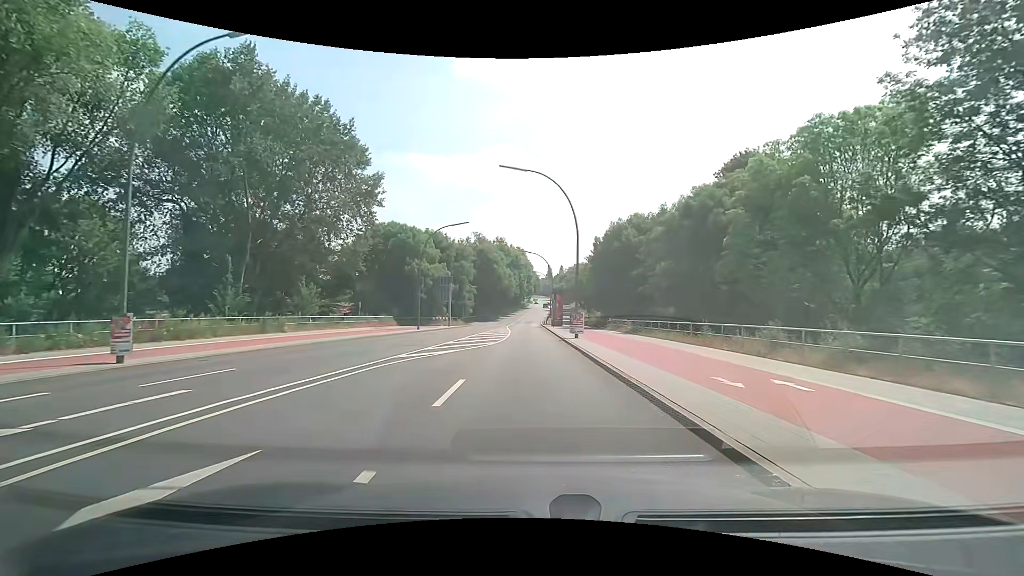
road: secondary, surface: asphalt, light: Day
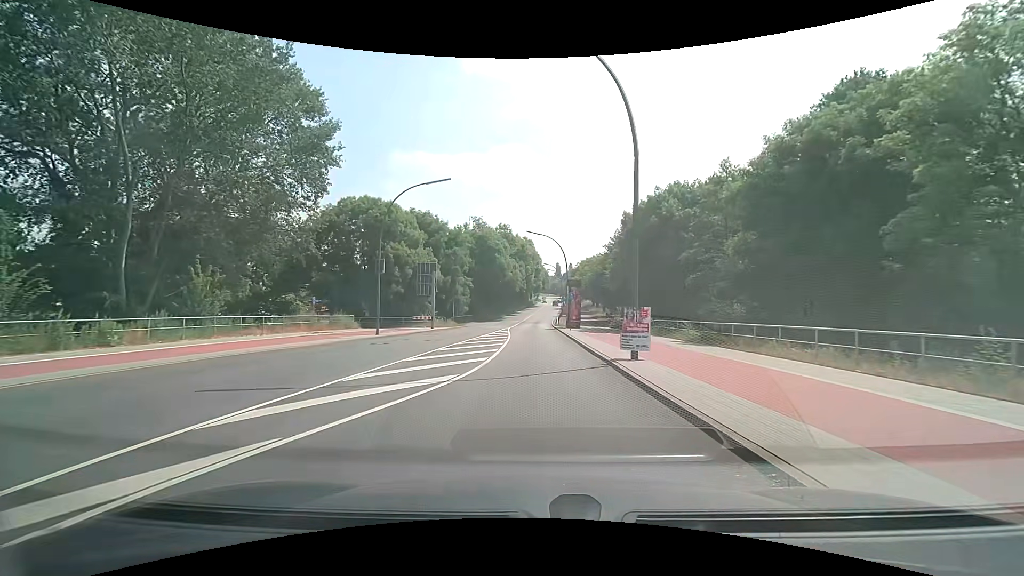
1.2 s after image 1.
(-0.1, +14.3) m; -1°
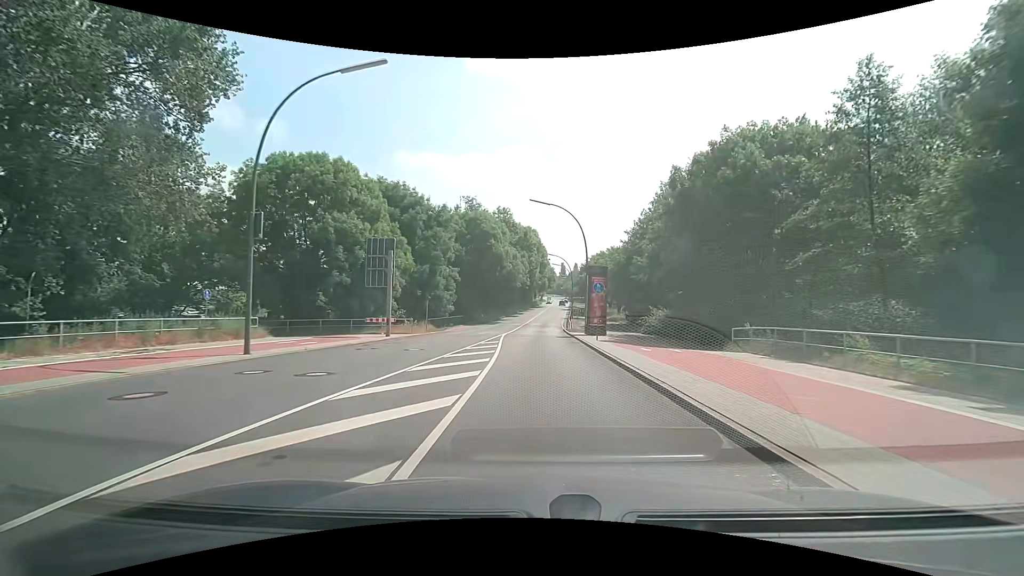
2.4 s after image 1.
(-0.1, +14.9) m; -1°
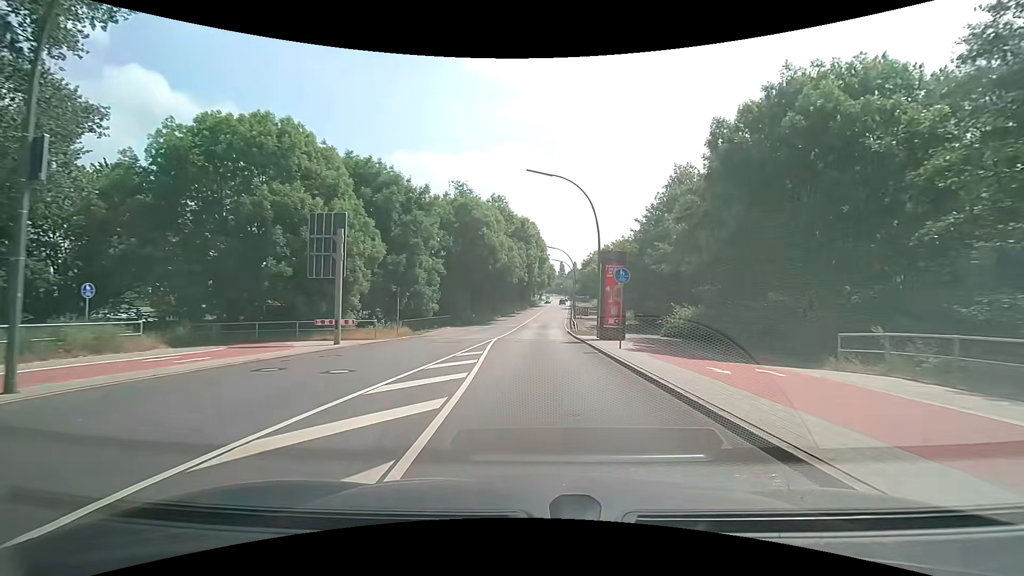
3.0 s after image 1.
(0.0, +7.6) m; 0°
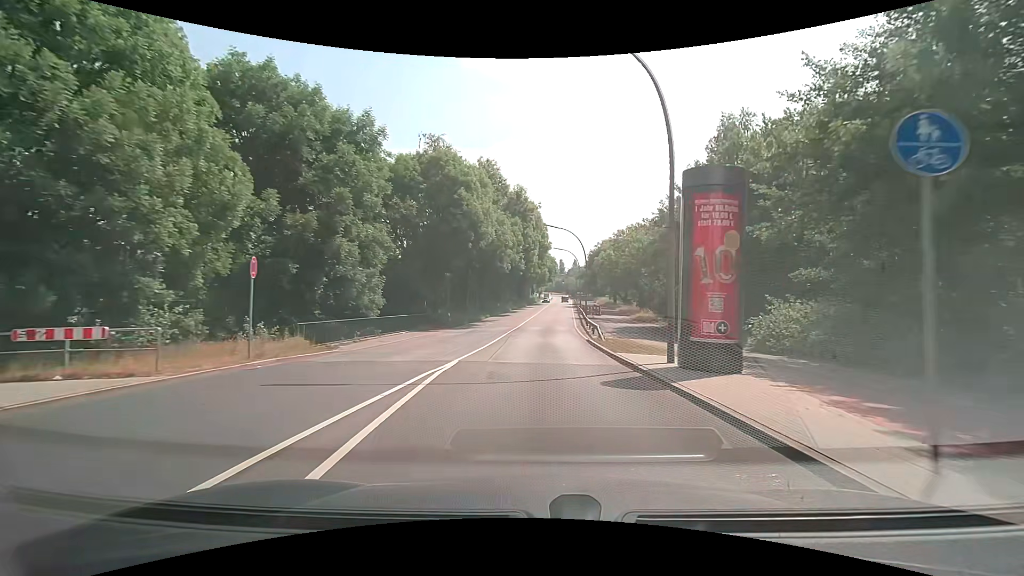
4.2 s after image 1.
(+0.1, +15.4) m; 0°
